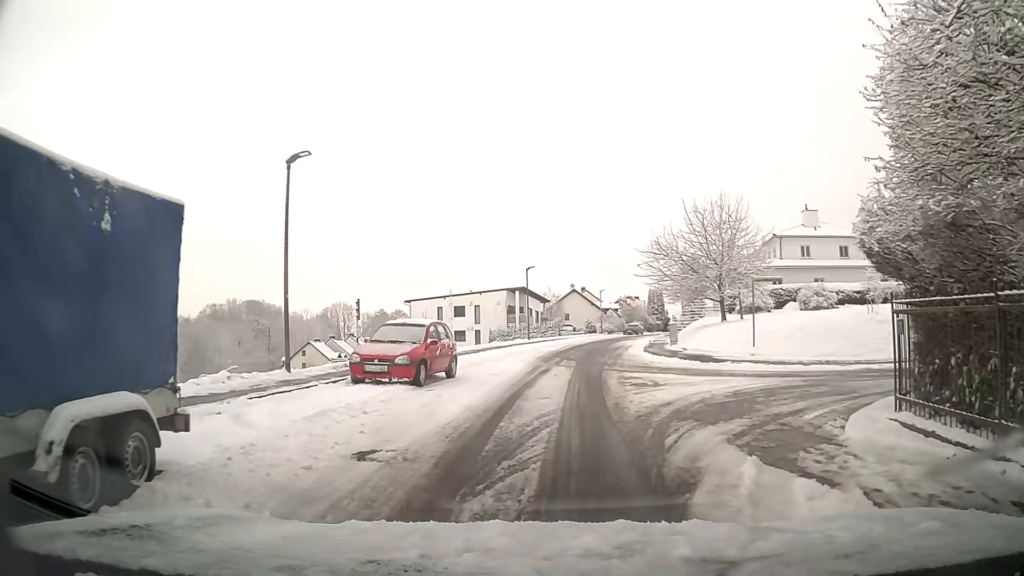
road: unclassified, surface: asphalt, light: Day
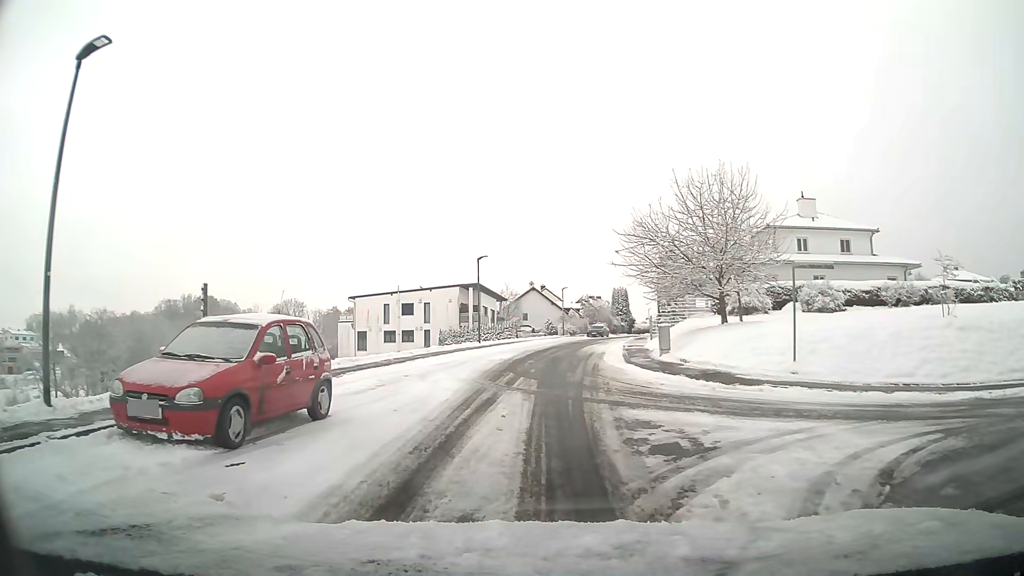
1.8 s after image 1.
(+0.2, +7.4) m; +3°
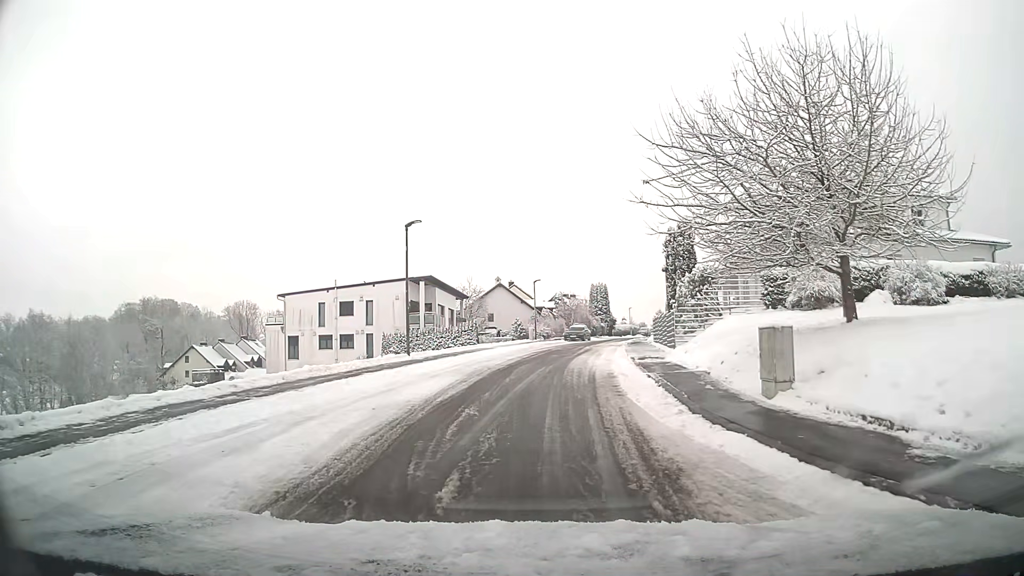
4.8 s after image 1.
(+0.3, +14.4) m; +3°
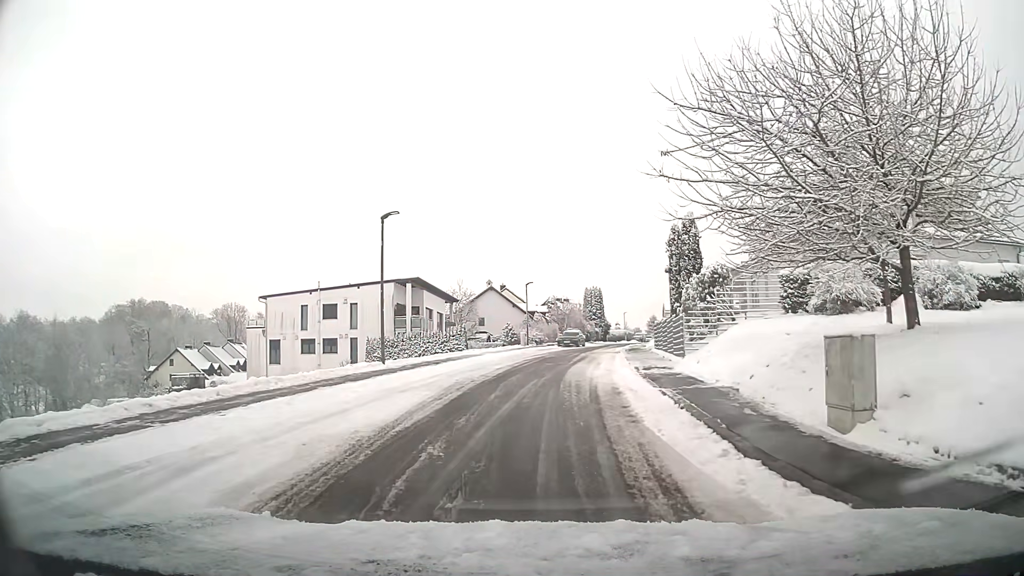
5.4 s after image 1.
(0.0, +2.9) m; +1°
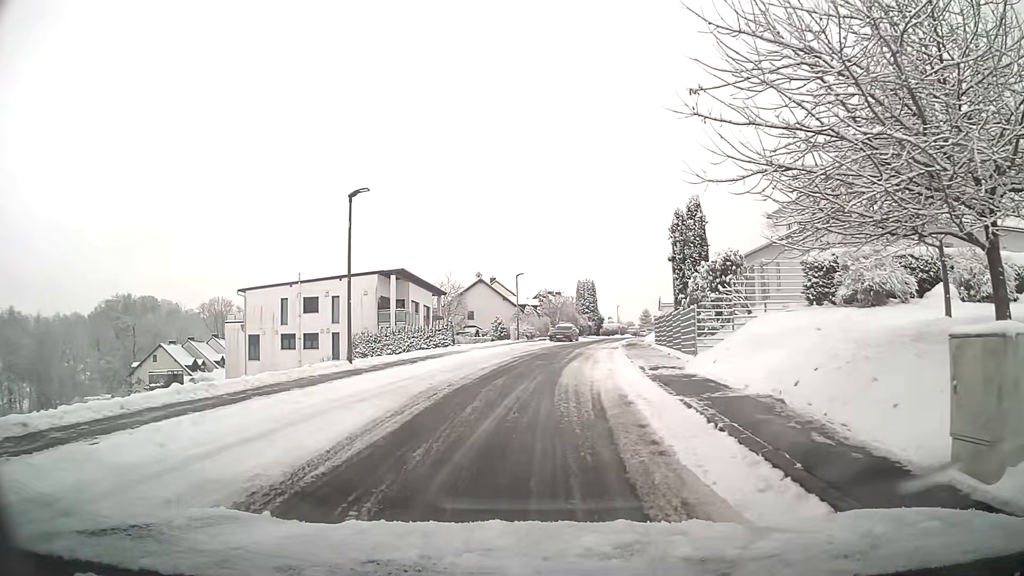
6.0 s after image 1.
(0.0, +2.9) m; +1°
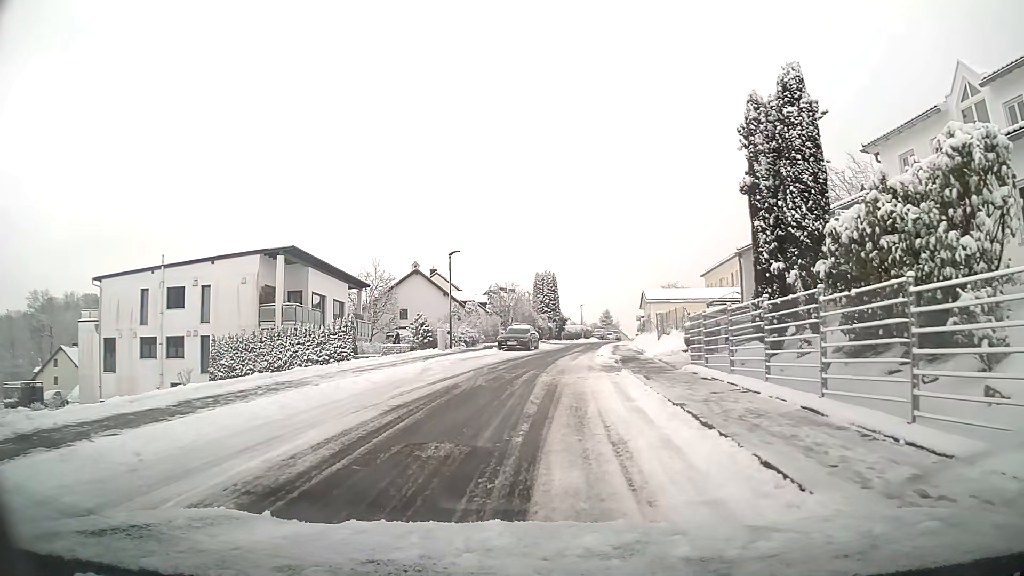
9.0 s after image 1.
(+0.6, +16.6) m; +4°
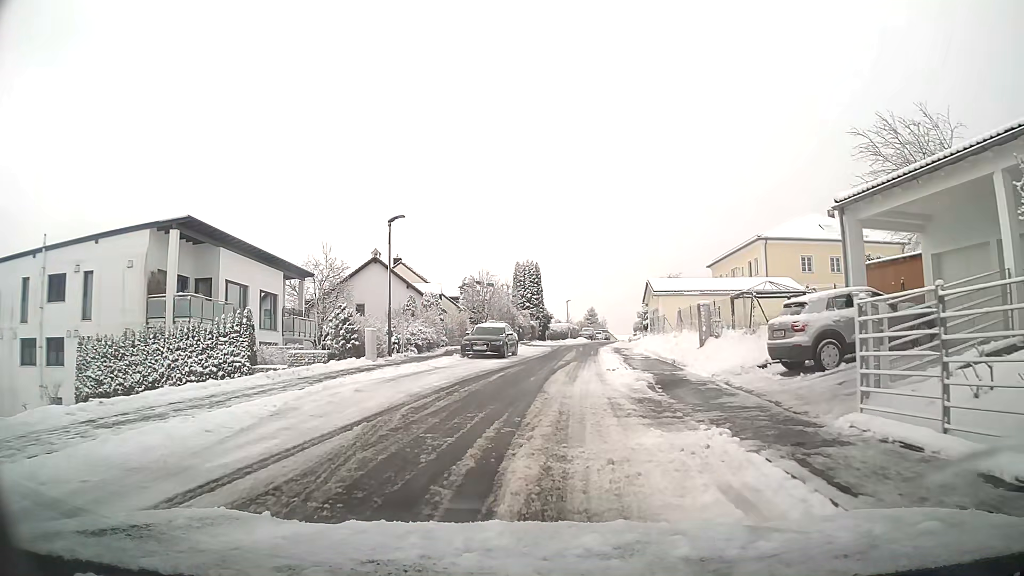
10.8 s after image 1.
(+0.2, +10.9) m; +2°
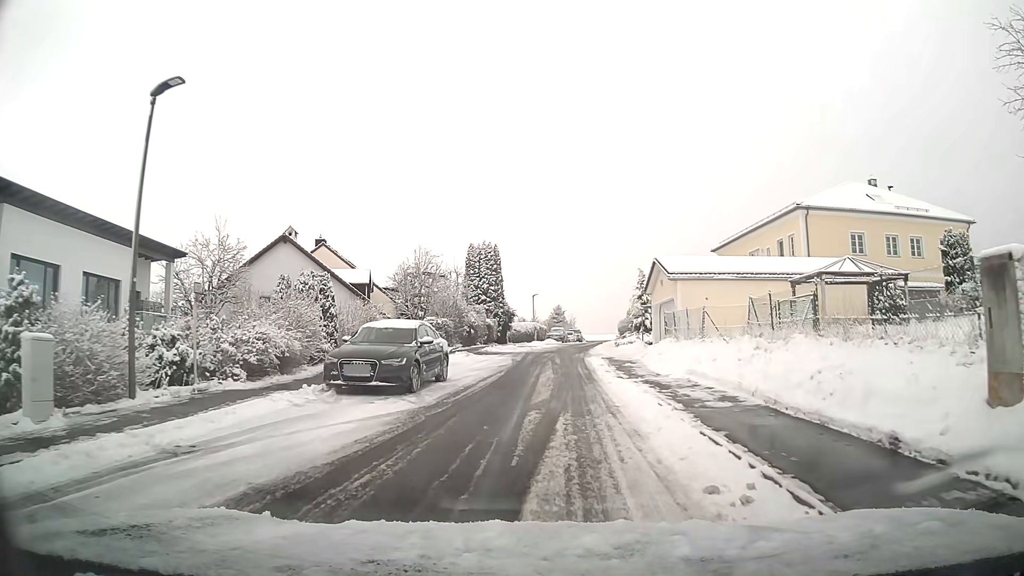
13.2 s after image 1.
(+0.4, +14.7) m; +3°
(0, +10) (0, +20) (+1, +30) (+2, +40) (+3, +50) (+4, +60) (+5, +70) (+7, +80) (+8, +90) (+9, +99) m
